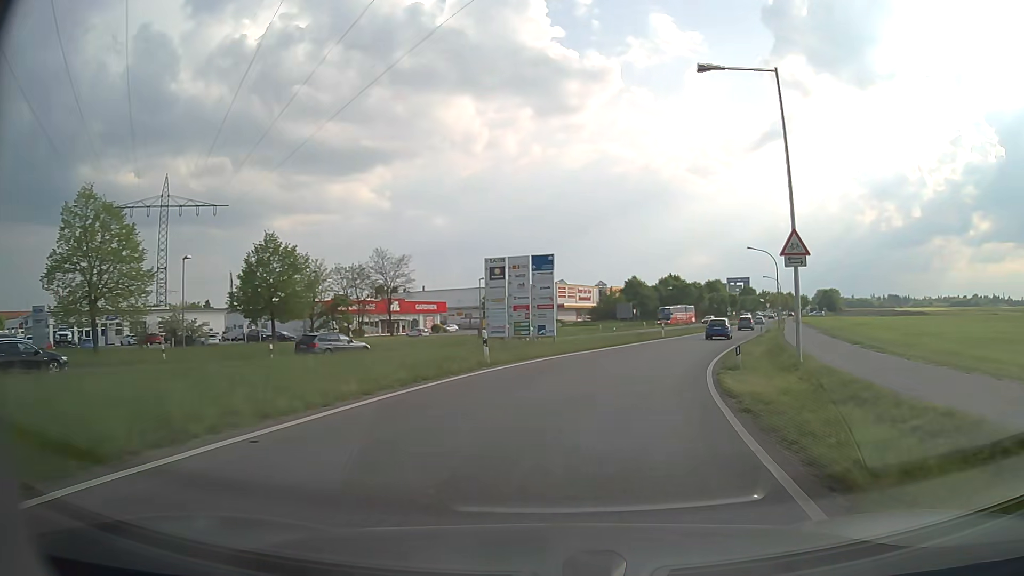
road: tertiary_link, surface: asphalt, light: Day
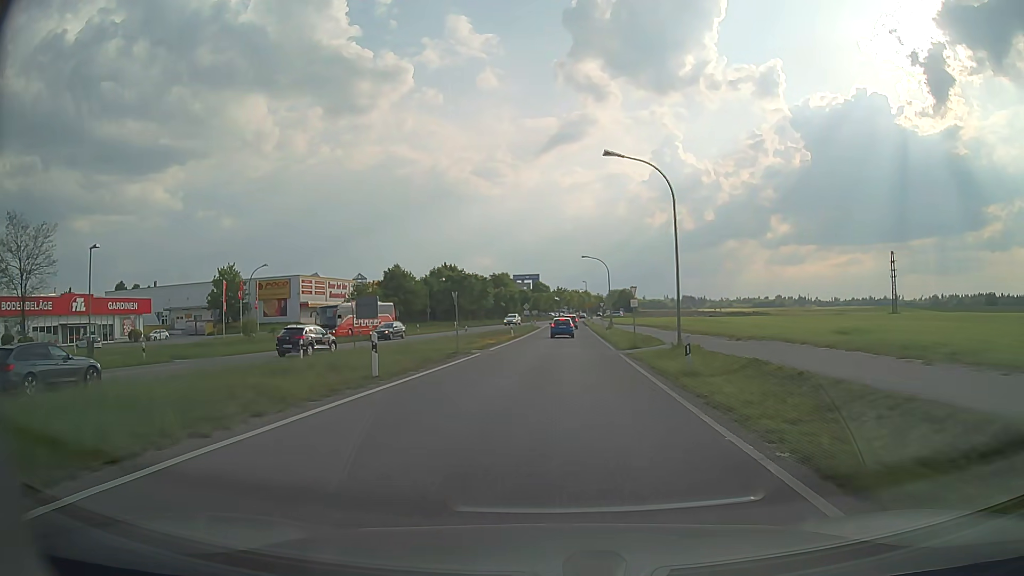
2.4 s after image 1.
(+7.3, +33.6) m; +19°
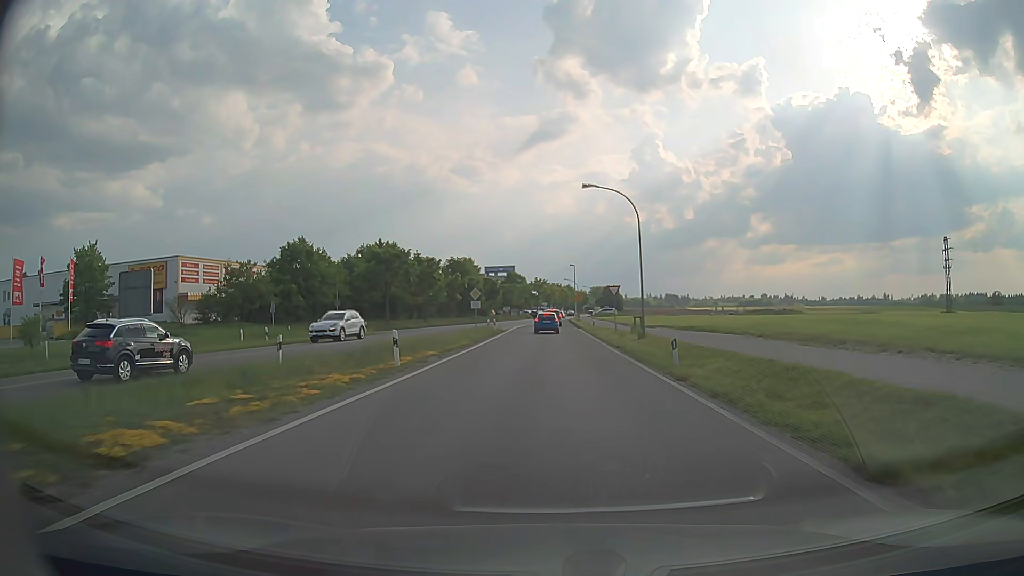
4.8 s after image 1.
(+0.8, +34.4) m; +2°
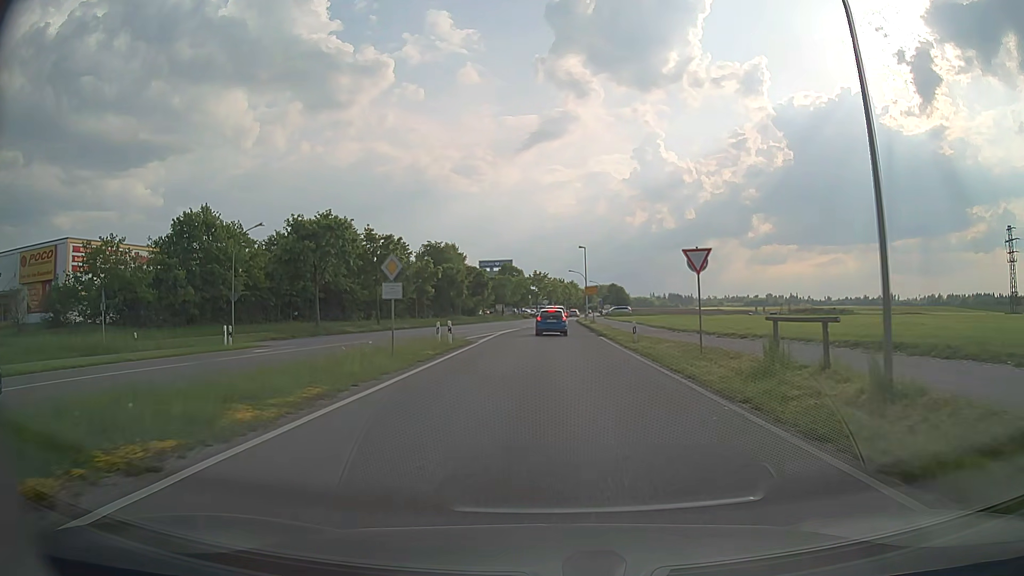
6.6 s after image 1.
(0.0, +22.5) m; 0°
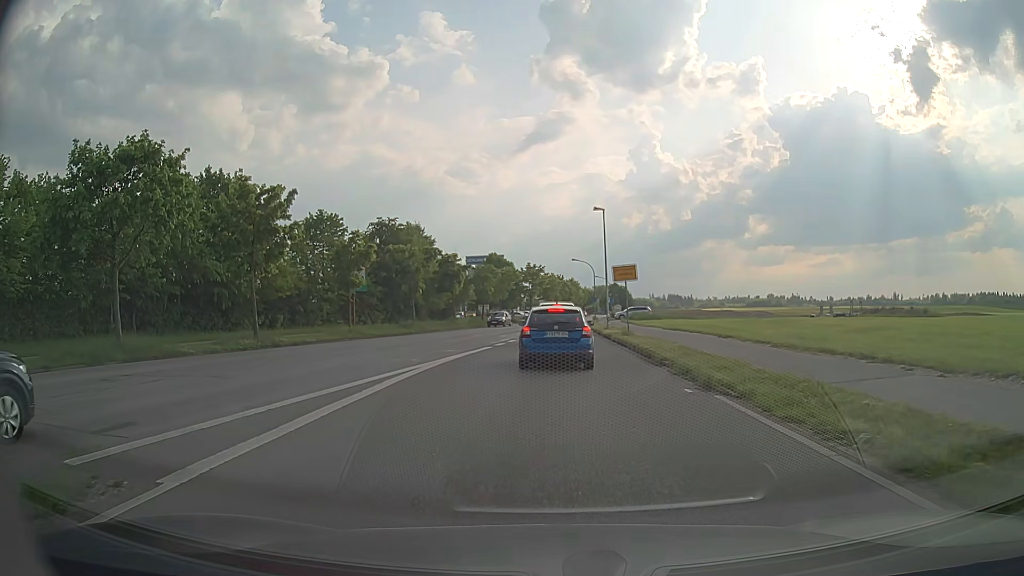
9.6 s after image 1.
(+0.1, +24.2) m; +1°
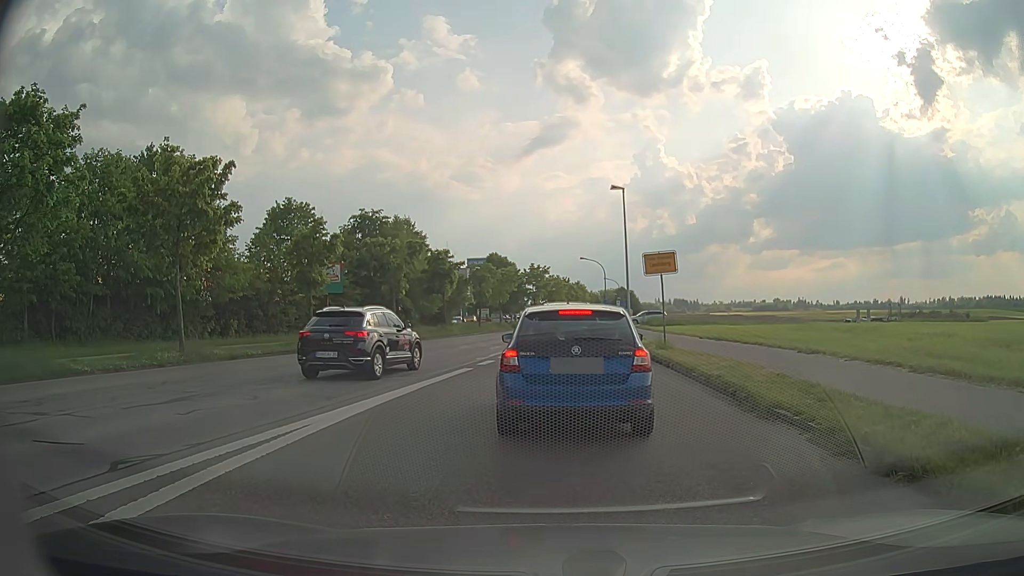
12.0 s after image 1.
(-0.1, +7.7) m; -1°
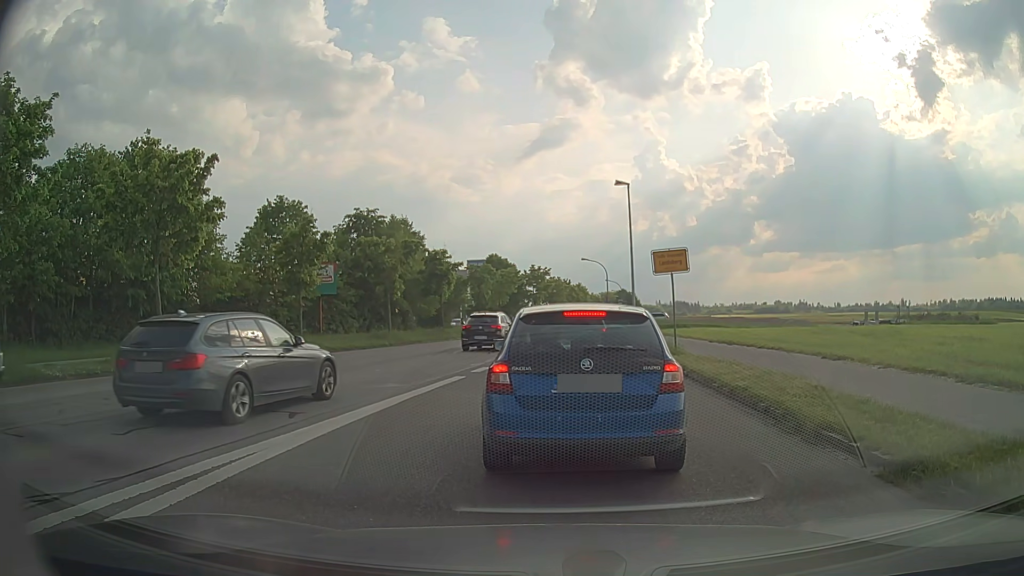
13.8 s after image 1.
(0.0, +1.6) m; 0°
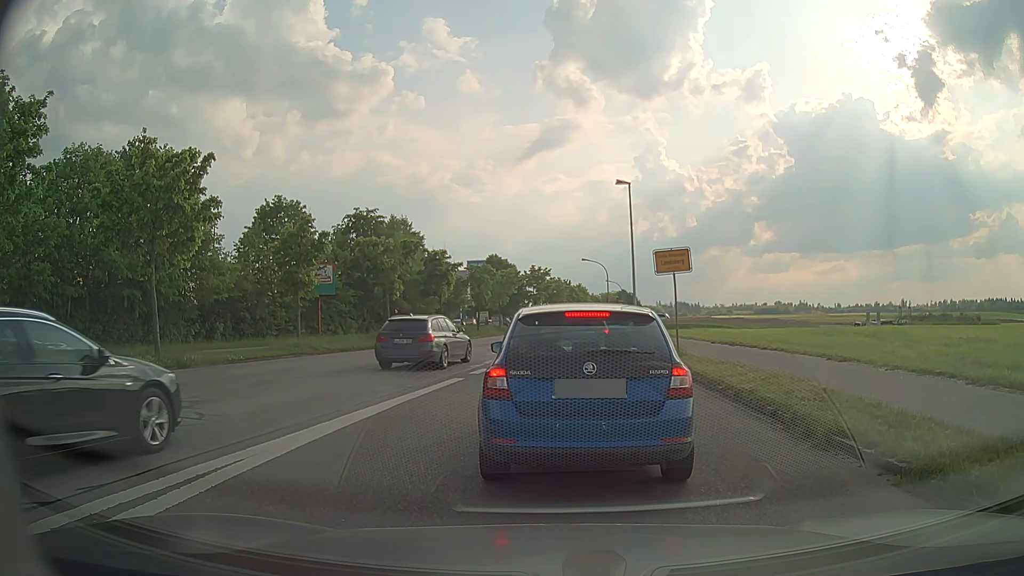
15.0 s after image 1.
(0.0, +0.3) m; 0°
(0, +10) (0, +20) (0, +30) (0, +40) (0, +50) (+1, +60) (+3, +70) (+4, +80) (+5, +90) (+6, +100) m
